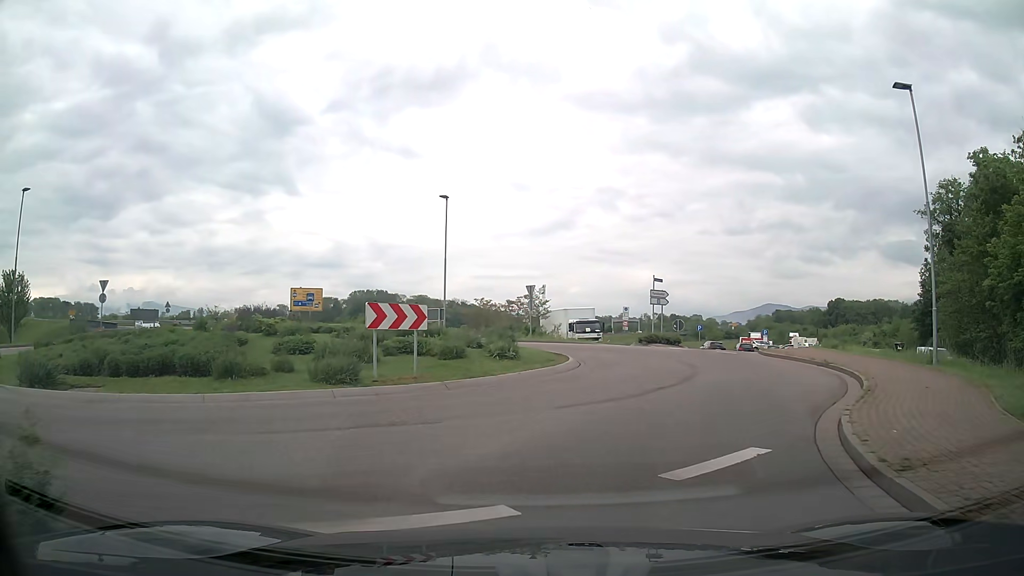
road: tertiary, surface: asphalt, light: Day
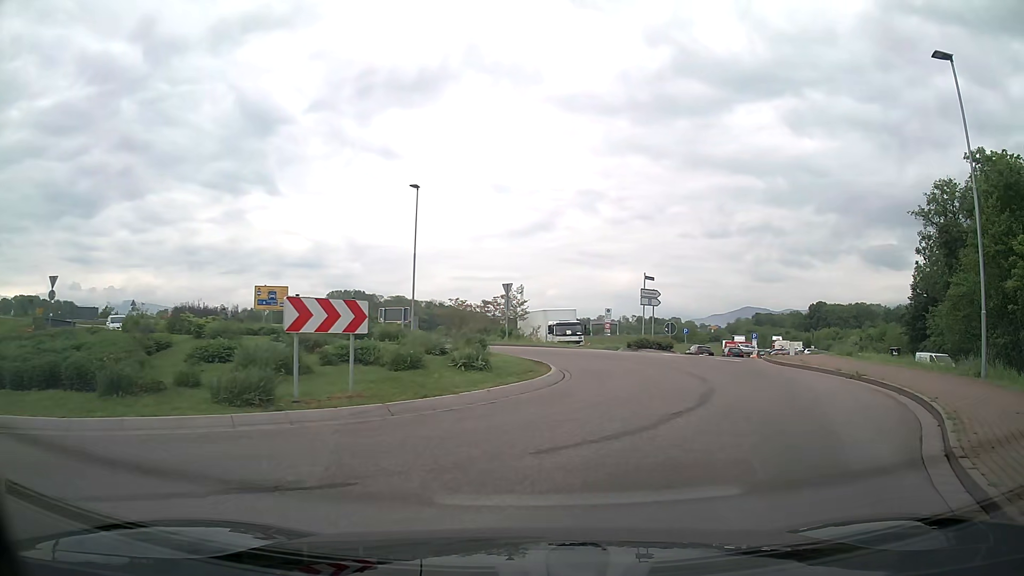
(0.0, +3.4) m; +1°
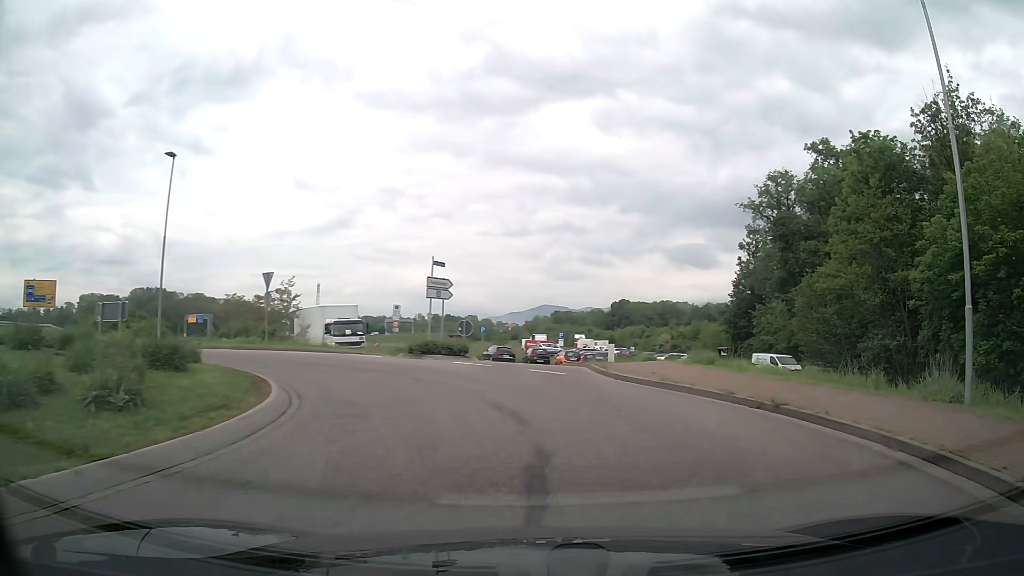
(+1.0, +6.5) m; +18°
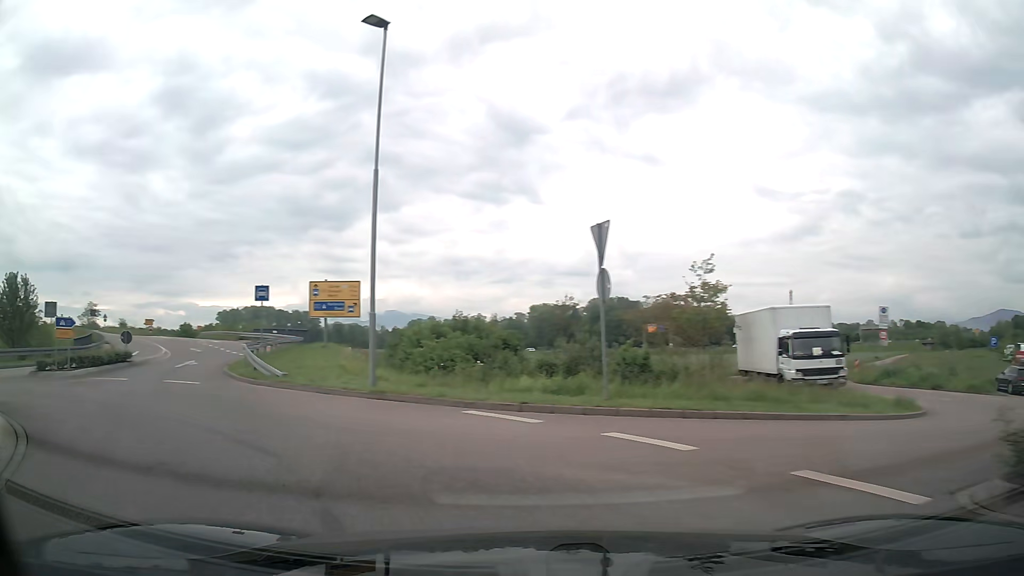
(-3.1, +17.1) m; -40°
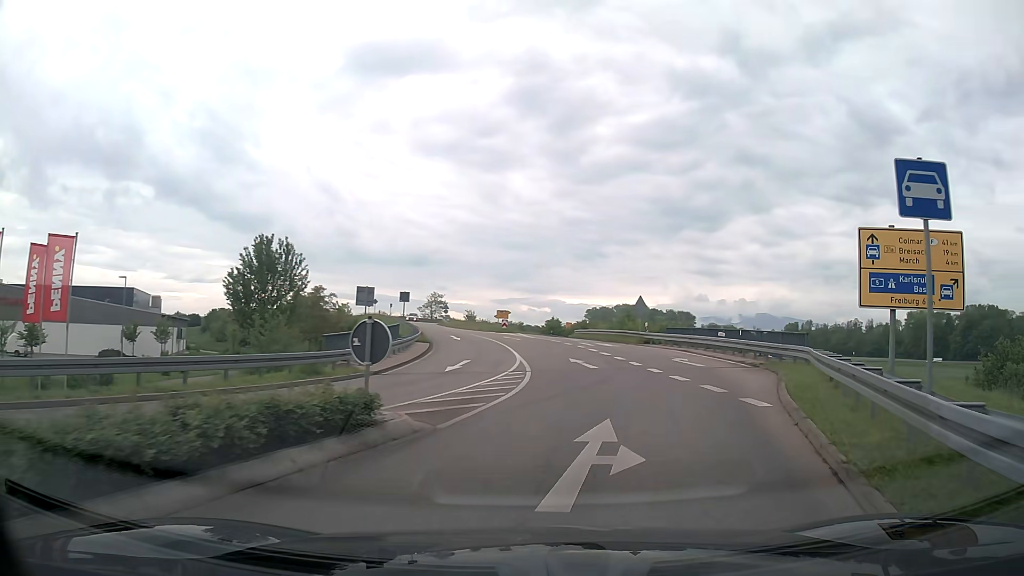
(-10.0, +18.2) m; -32°
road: trunk_link
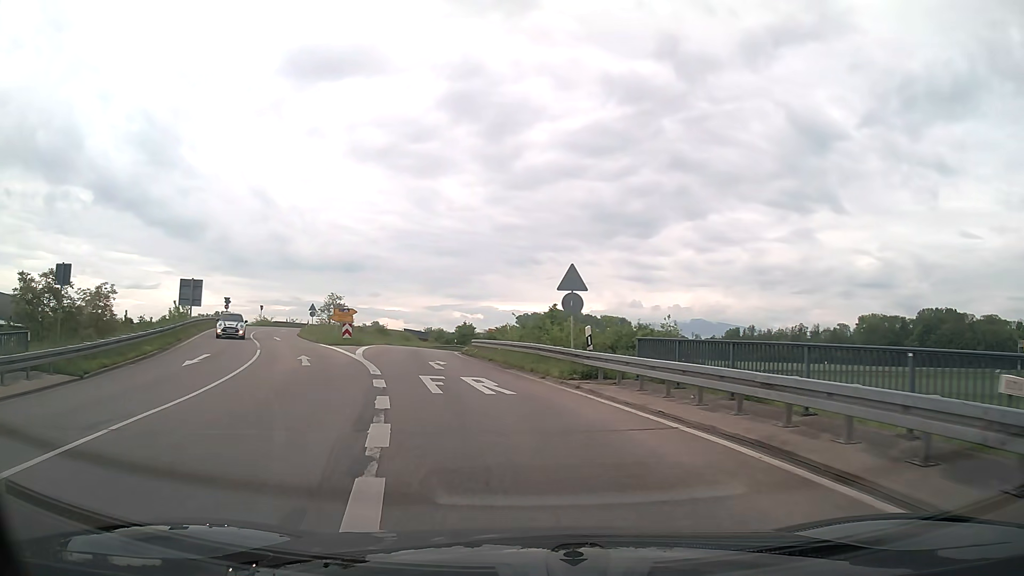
(+3.9, +24.2) m; +7°
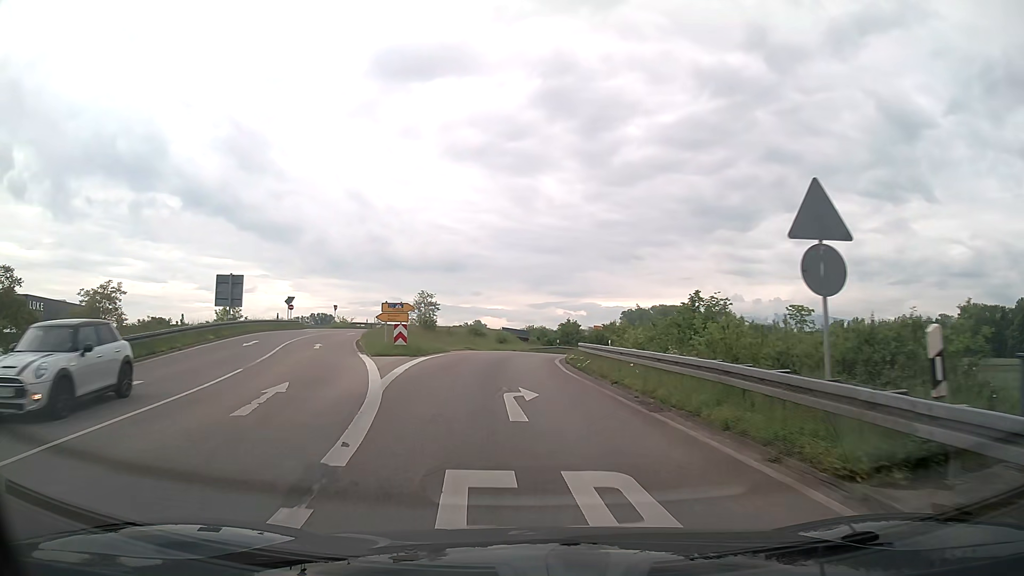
(-0.9, +10.9) m; -9°
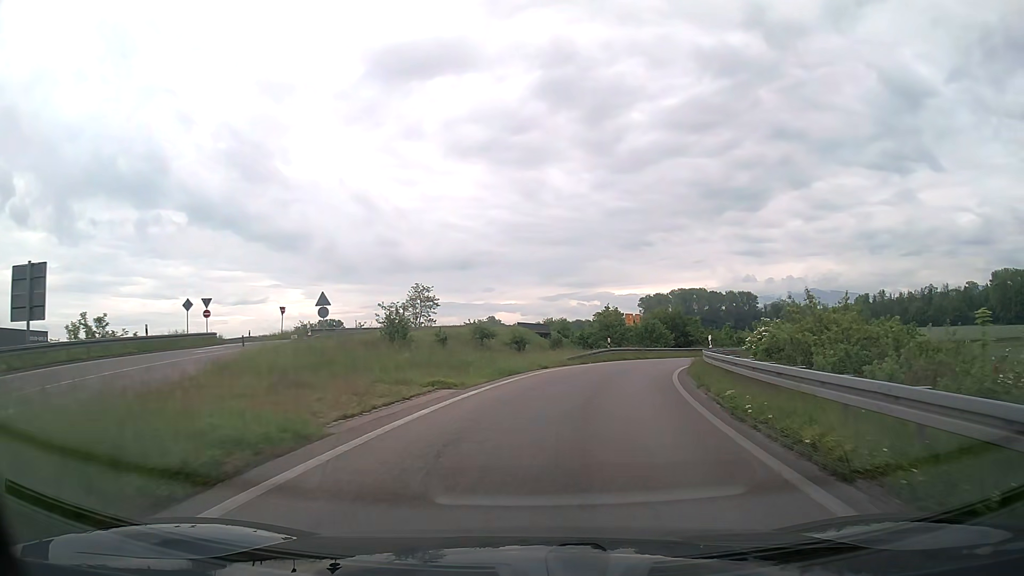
(-1.4, +24.0) m; -2°
(0, +10) (+2, +20) (+4, +30) (+7, +39) (+11, +48) (+16, +57) (+22, +65) (+29, +72) (+37, +78) (+46, +83) m
